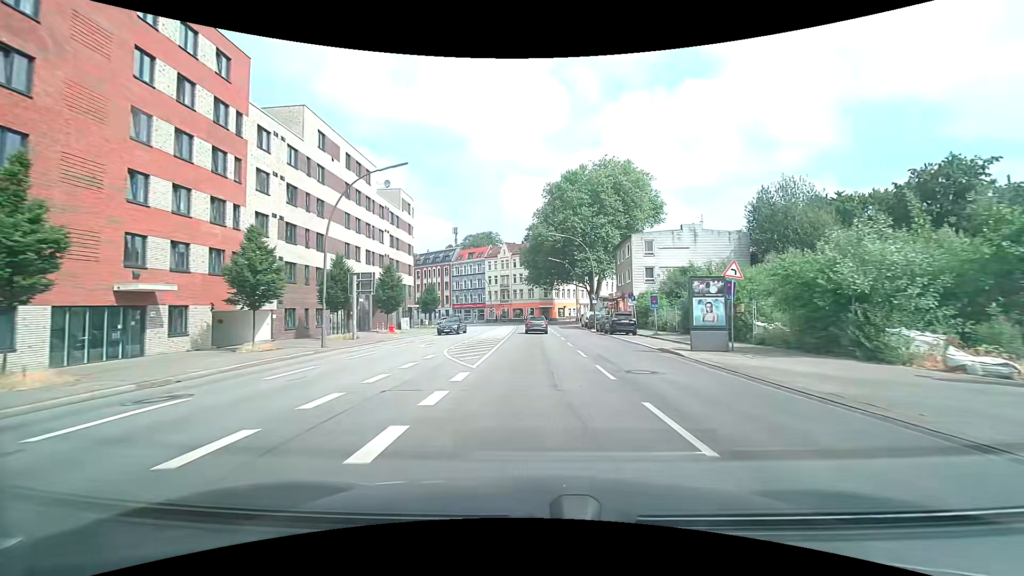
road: secondary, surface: asphalt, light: Day
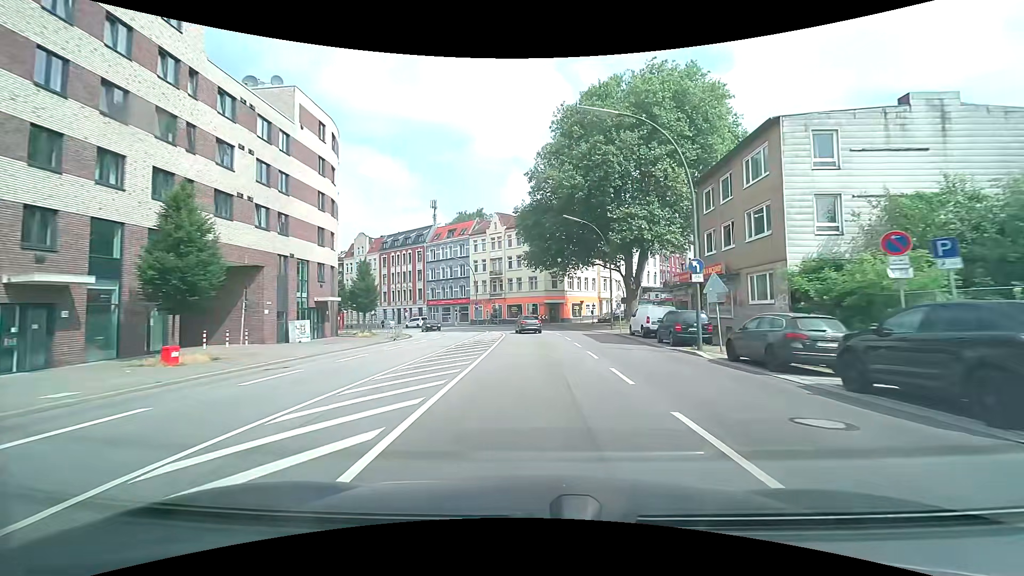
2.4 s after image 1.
(-0.2, +30.9) m; 0°
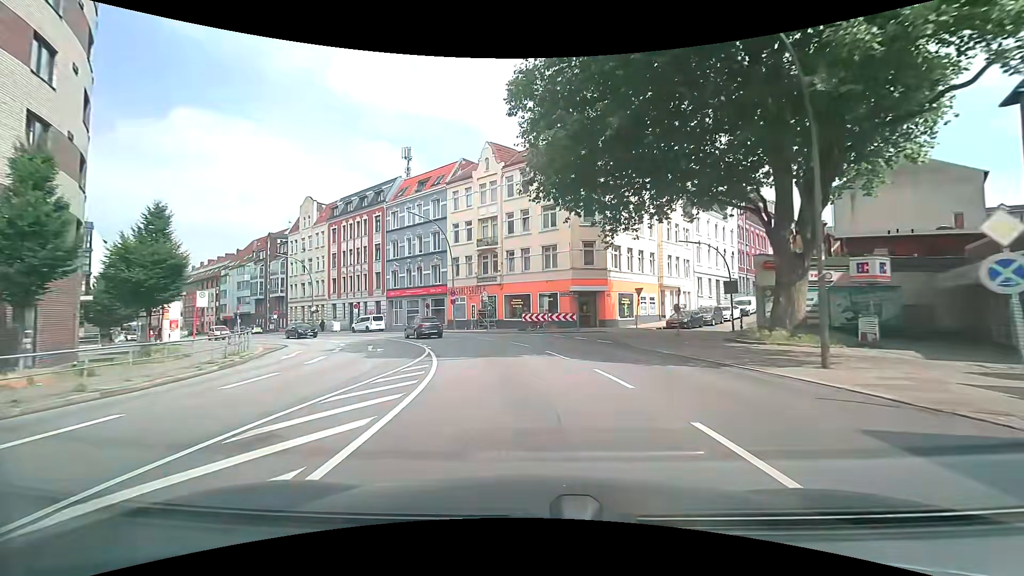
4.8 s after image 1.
(-0.1, +30.8) m; -2°
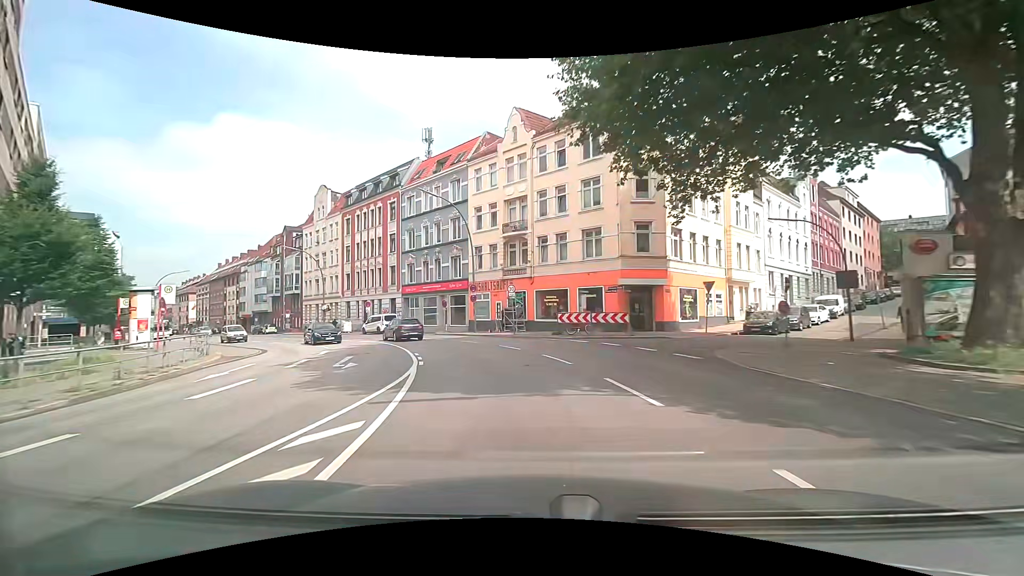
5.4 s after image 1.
(-0.2, +7.7) m; -3°
